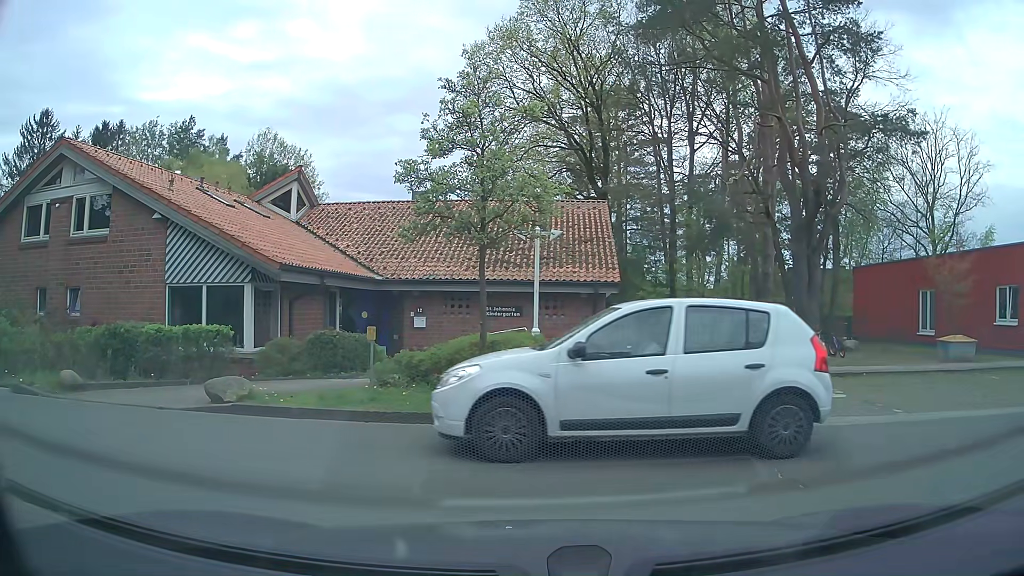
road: service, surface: paving_stones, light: Day
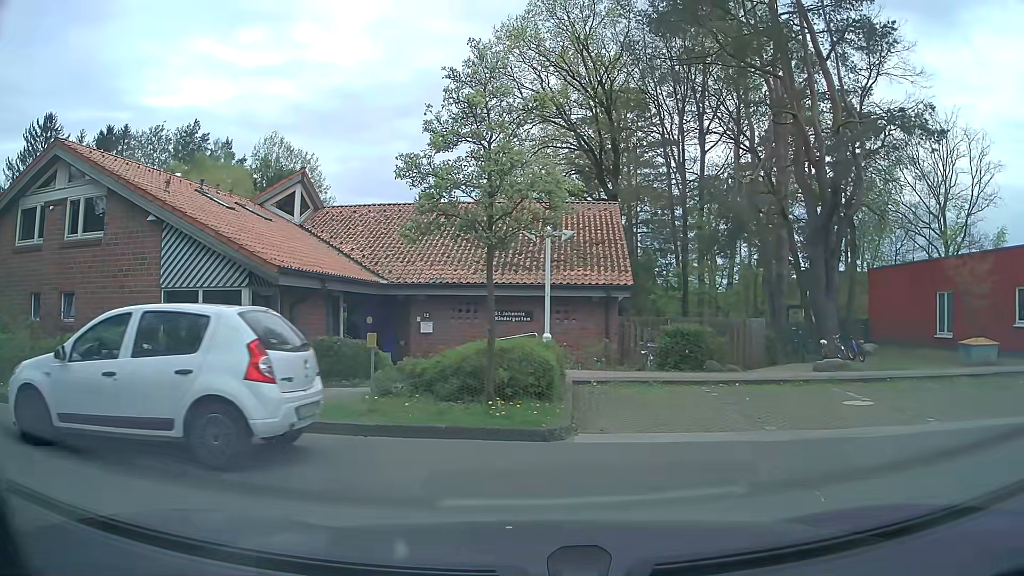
(0.0, +0.7) m; 0°
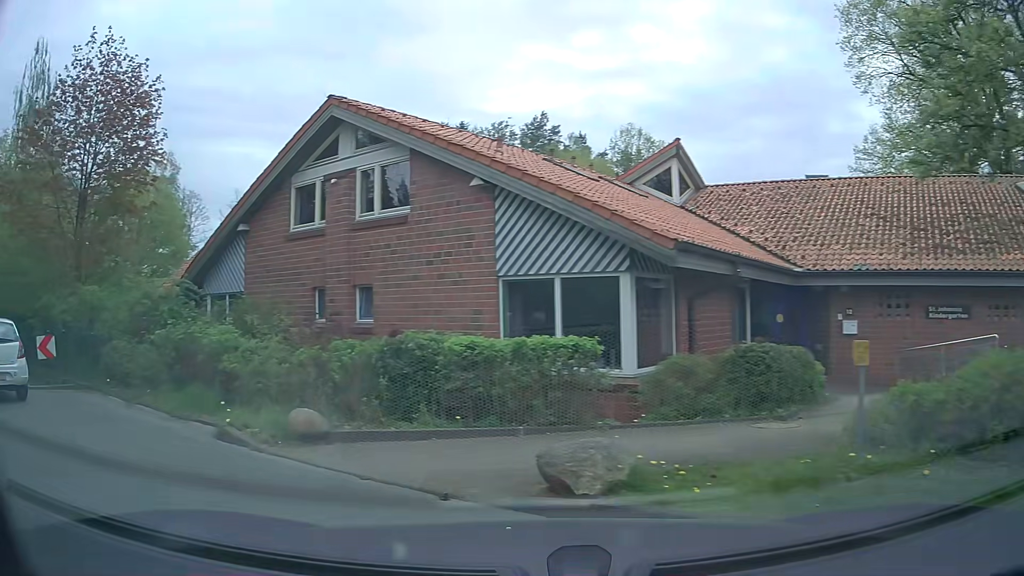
(-1.1, +4.6) m; -35°
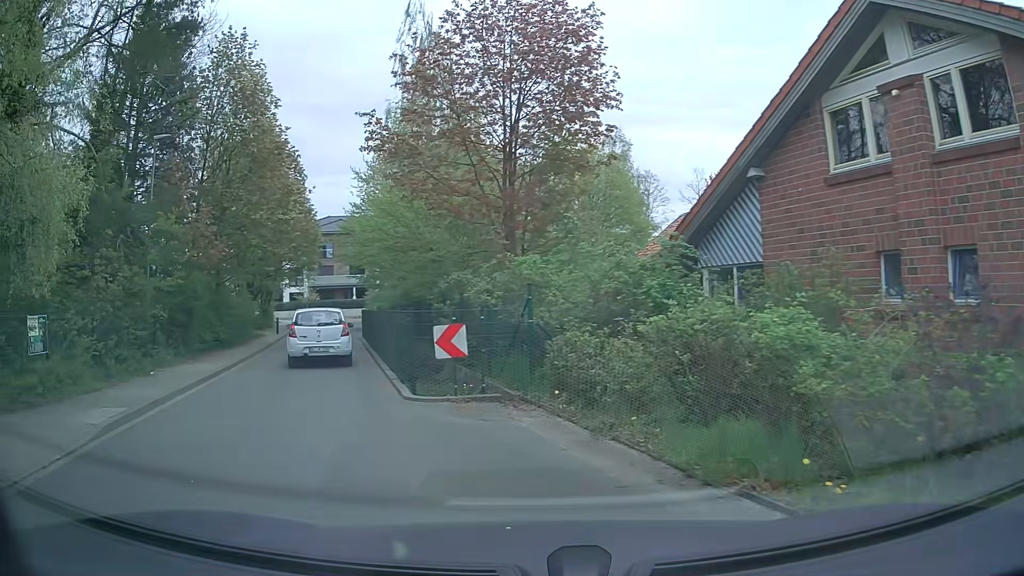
(-1.8, +4.8) m; -37°
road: residential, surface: asphalt
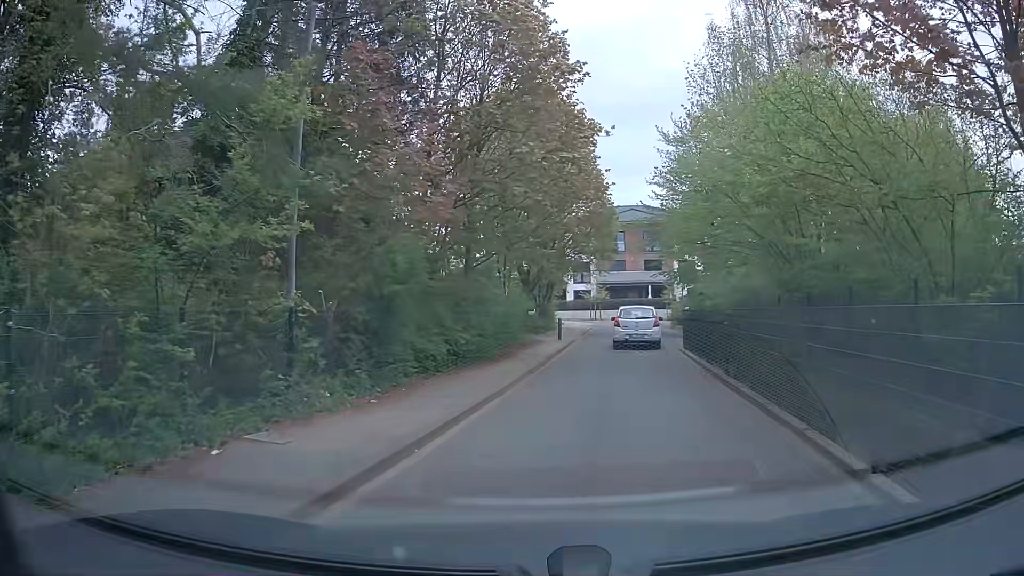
(-3.0, +9.8) m; -24°
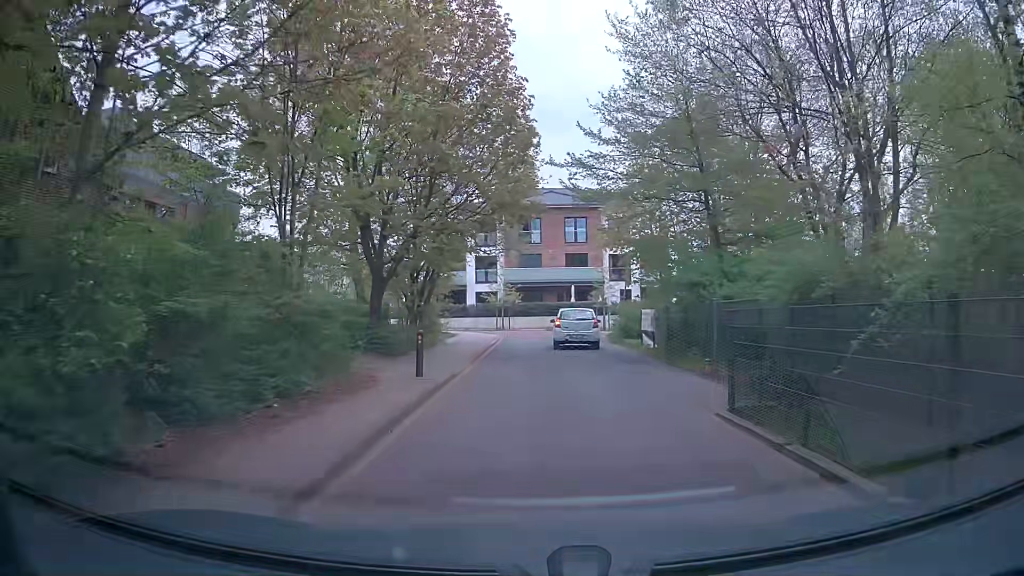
(+1.6, +15.2) m; +9°
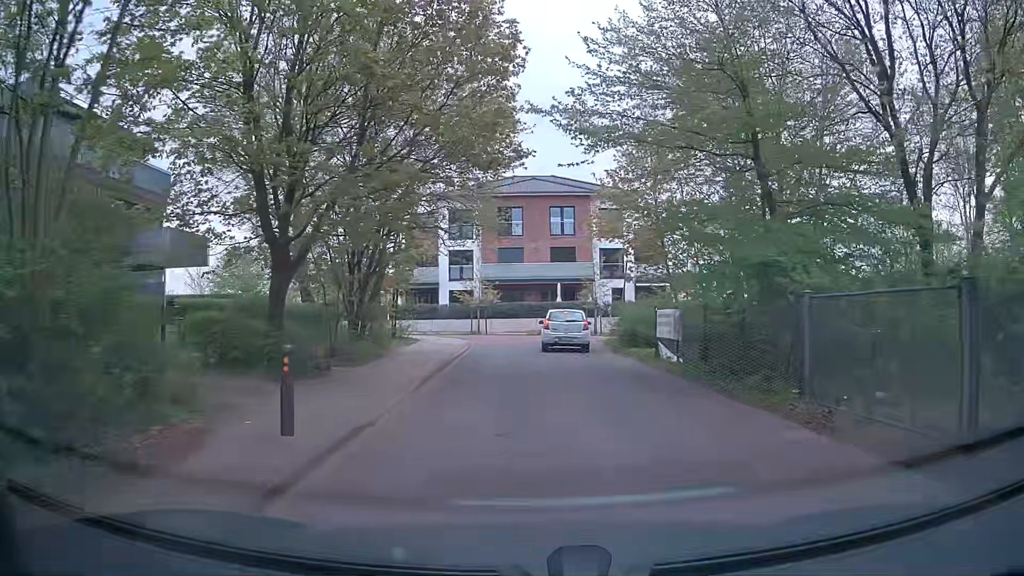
(-0.1, +6.5) m; 0°
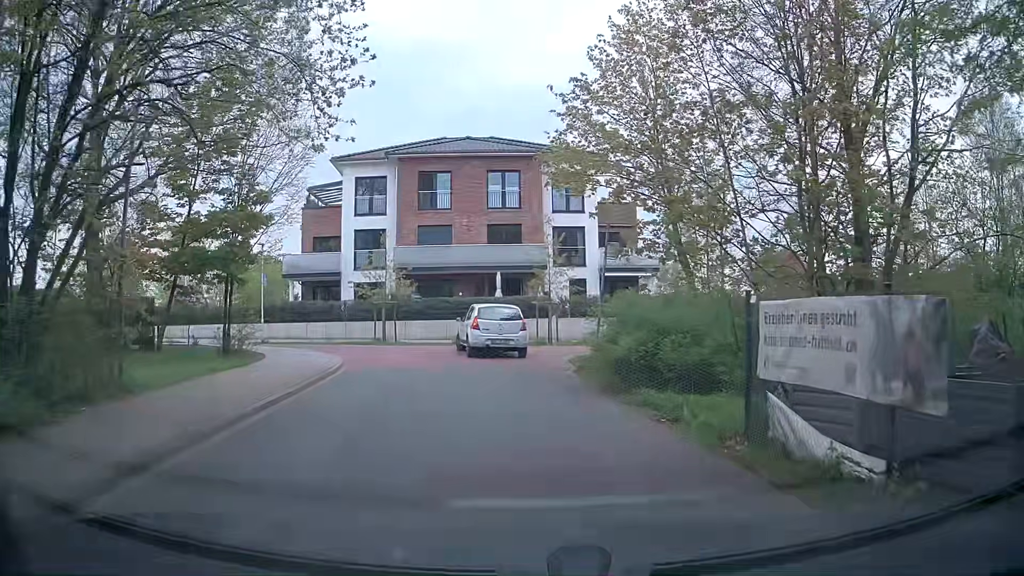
(+0.5, +12.6) m; +4°
